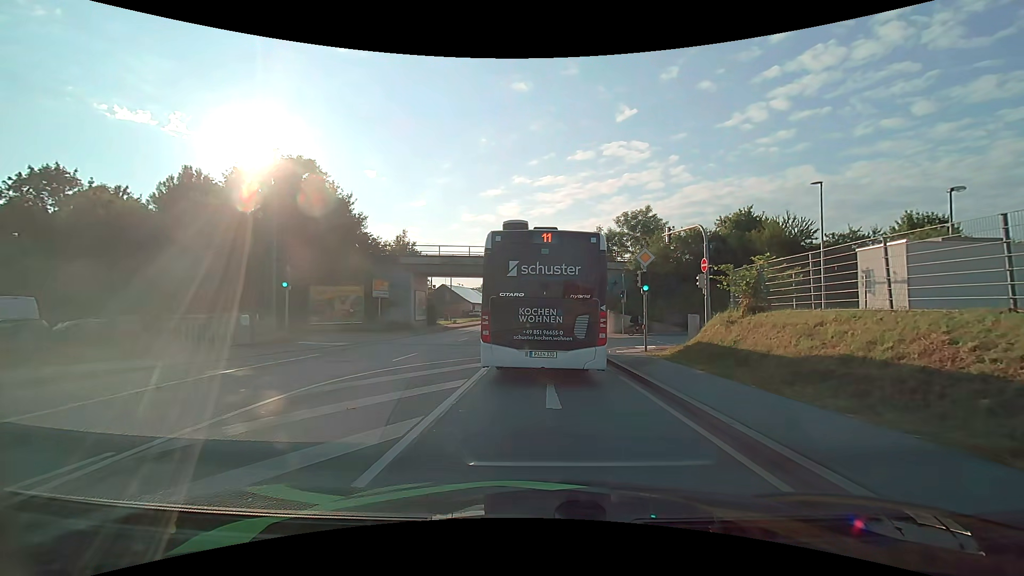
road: primary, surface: asphalt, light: Day
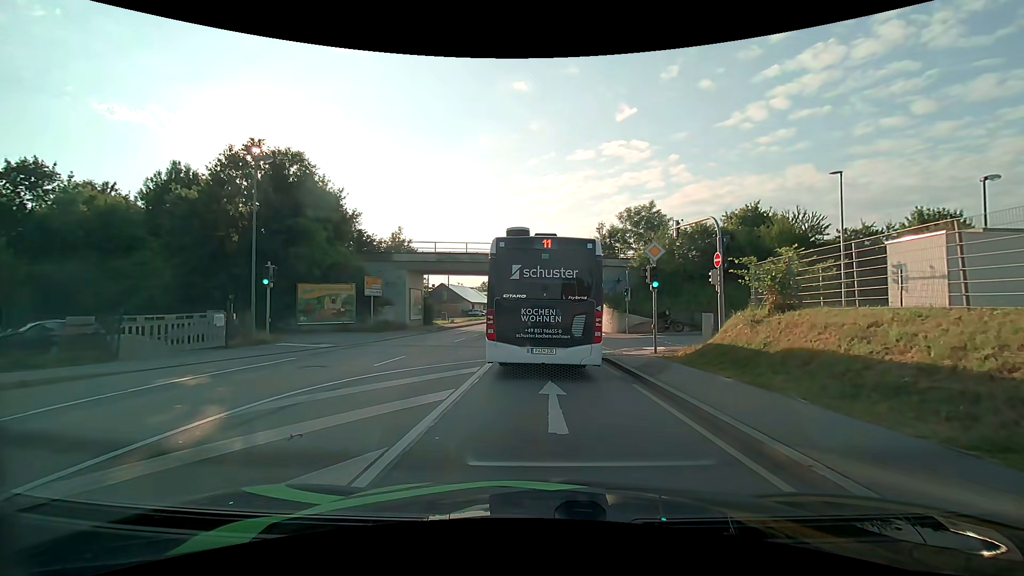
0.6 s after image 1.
(0.0, +1.7) m; +1°
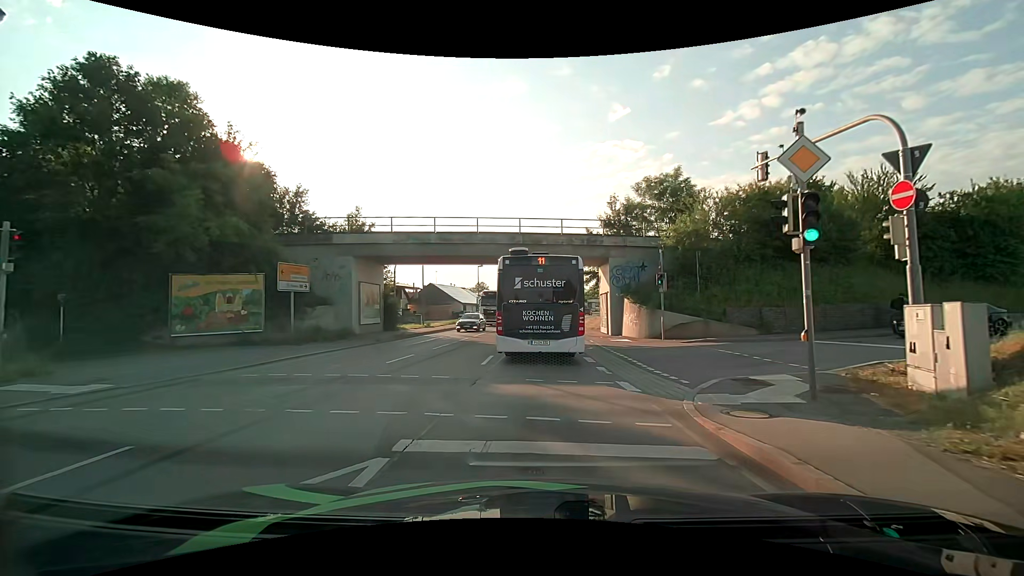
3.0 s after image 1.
(0.0, +11.3) m; 0°
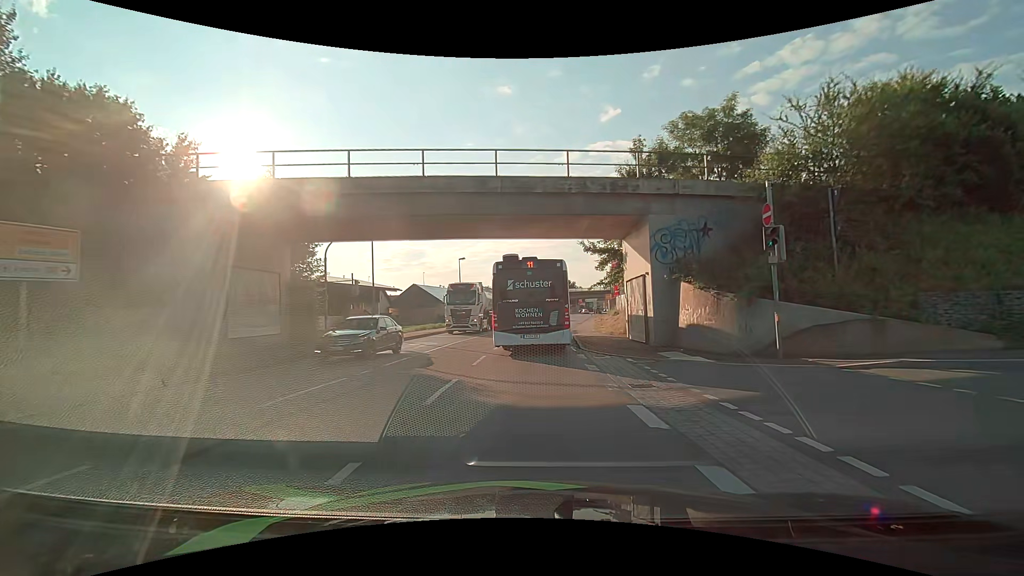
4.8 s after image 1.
(+0.1, +12.7) m; 0°
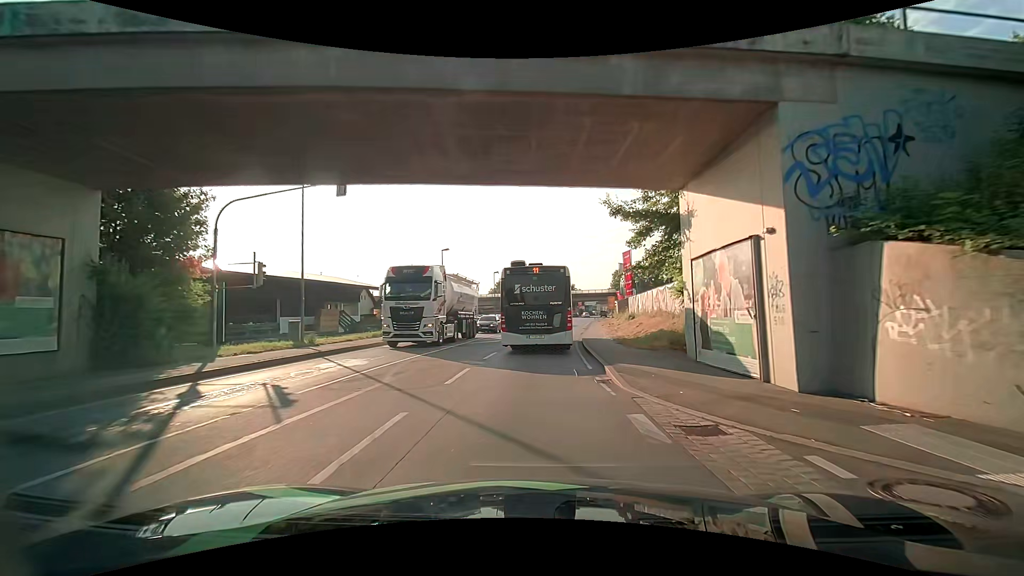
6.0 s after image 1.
(+0.1, +9.9) m; +1°
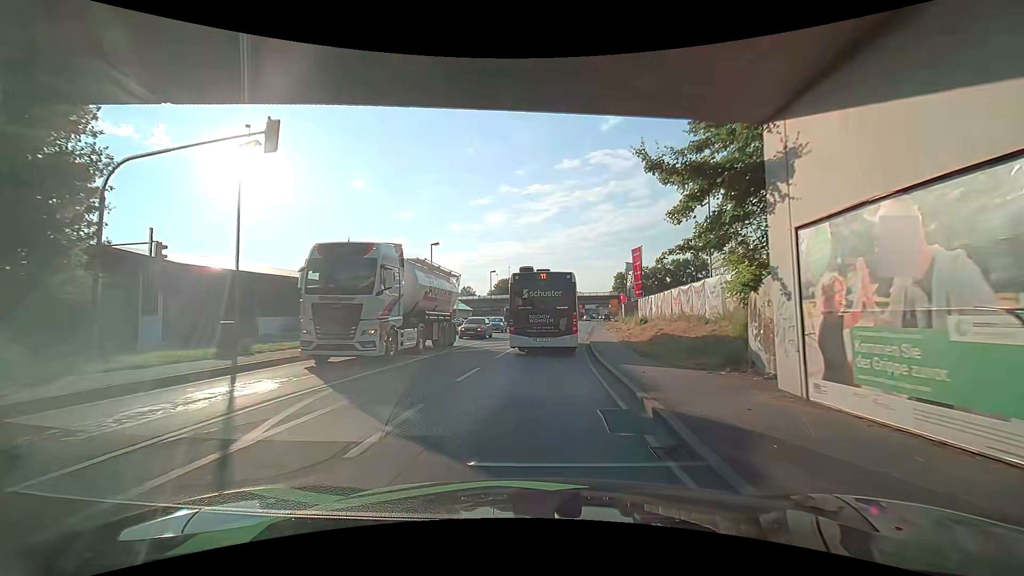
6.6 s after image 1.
(0.0, +5.2) m; 0°
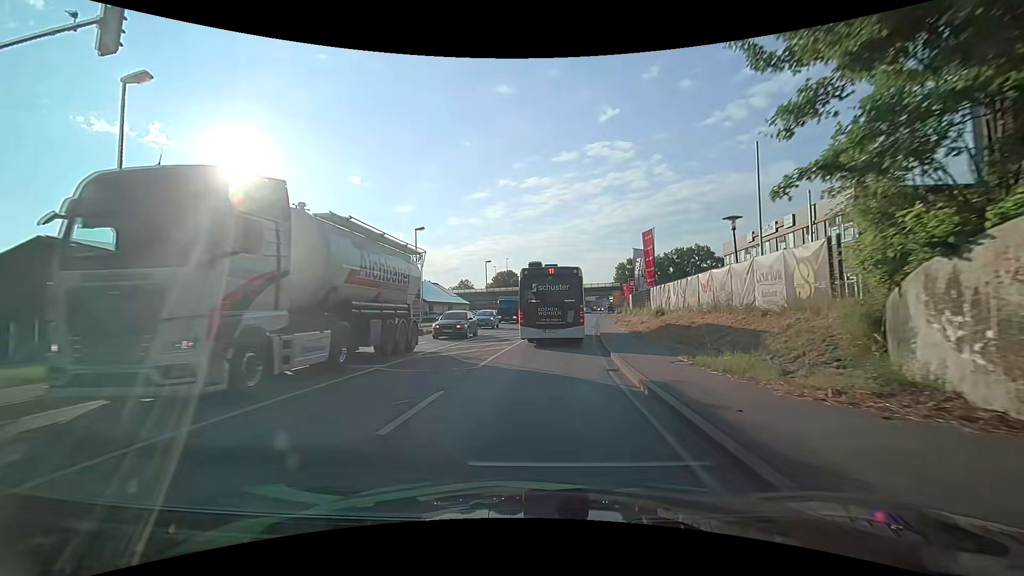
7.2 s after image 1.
(+0.1, +5.3) m; +1°
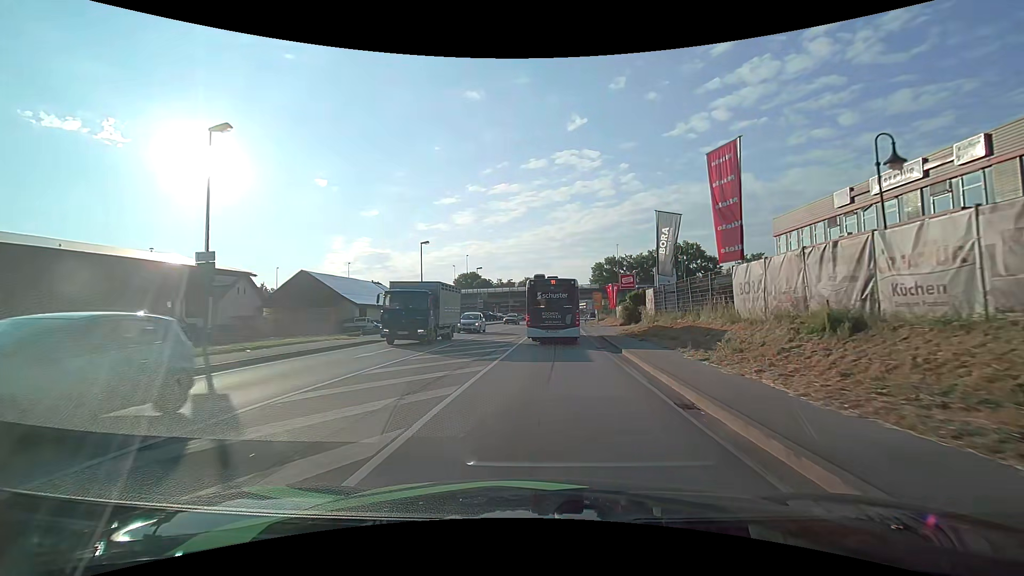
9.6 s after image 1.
(+0.2, +22.6) m; +3°
(0, +10) (+1, +20) (+1, +30) (+2, +40) (+2, +50) (+3, +60) (+4, +70) (+5, +80) (+6, +90) (+7, +100) m
